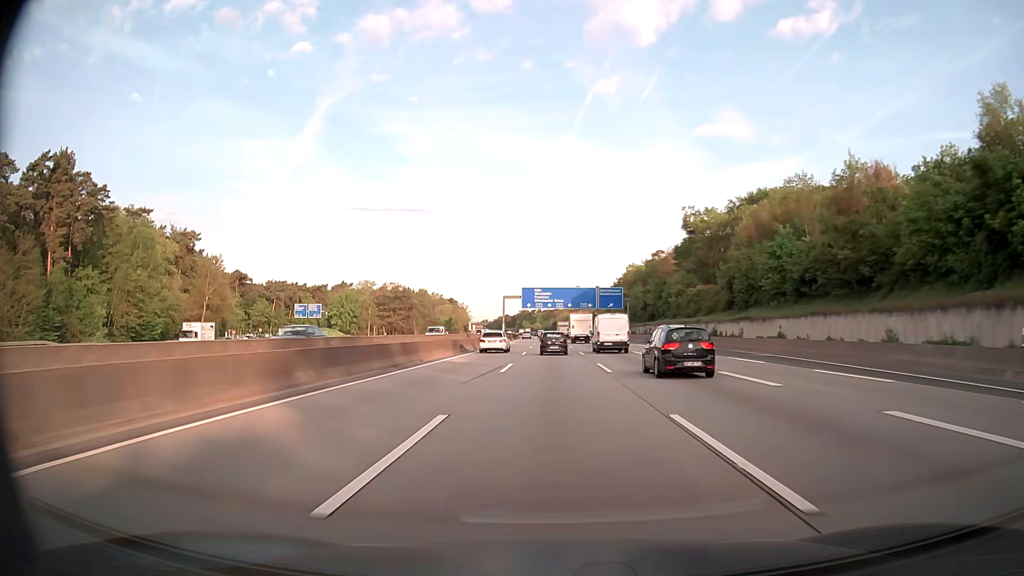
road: motorway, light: Day
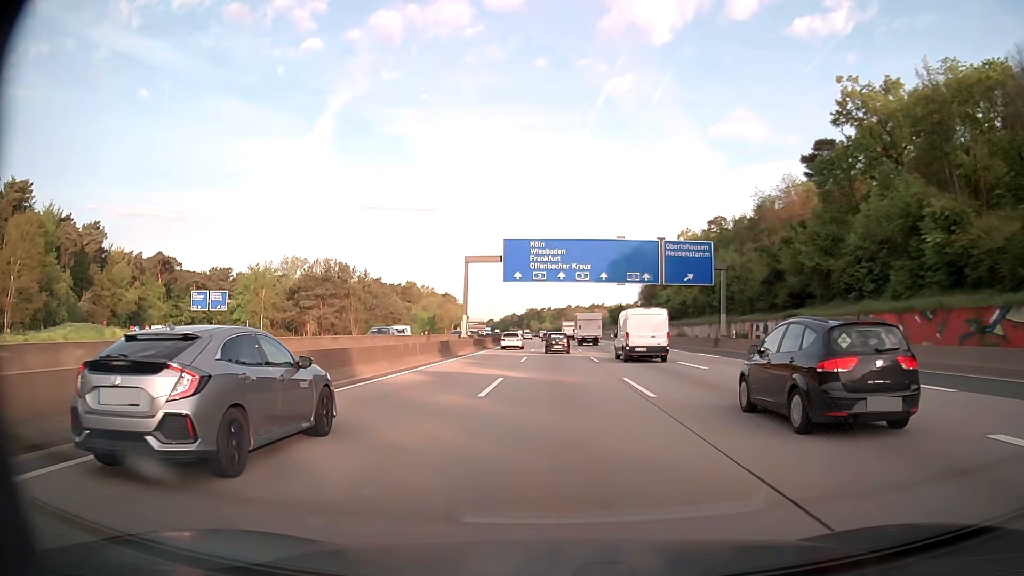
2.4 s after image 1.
(-0.5, +62.7) m; -1°
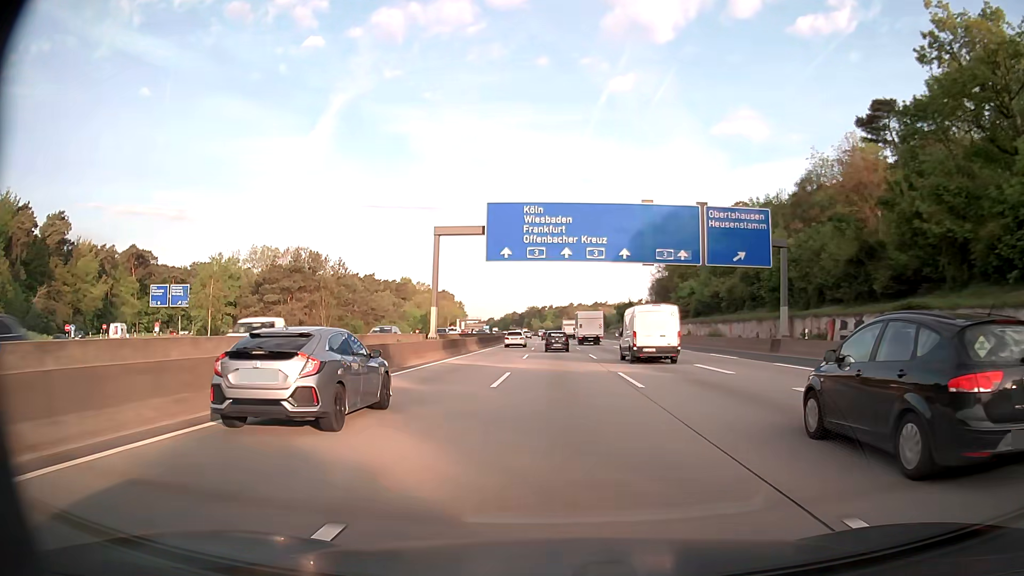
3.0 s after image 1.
(-0.1, +15.6) m; 0°
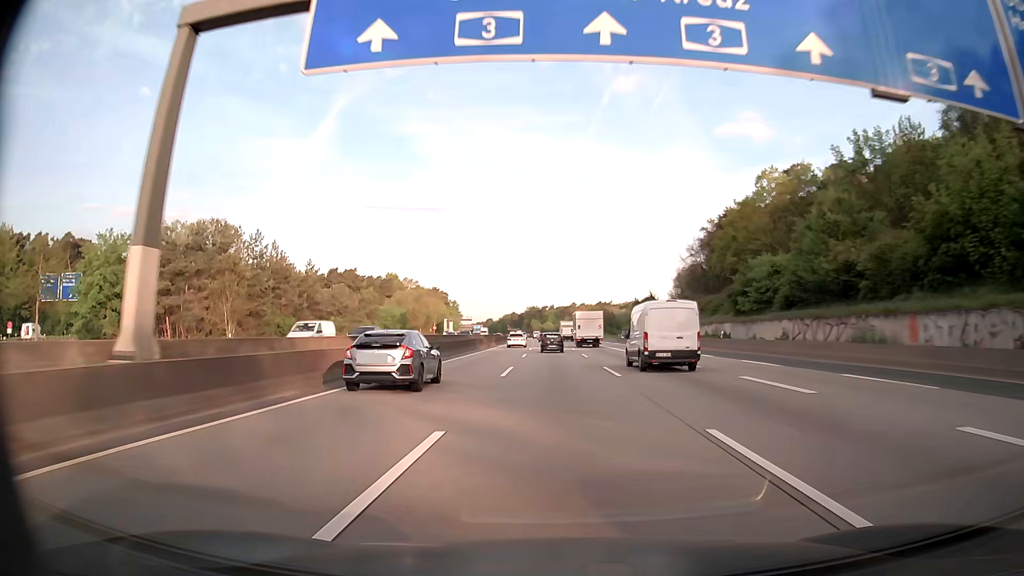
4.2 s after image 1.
(0.0, +31.2) m; 0°
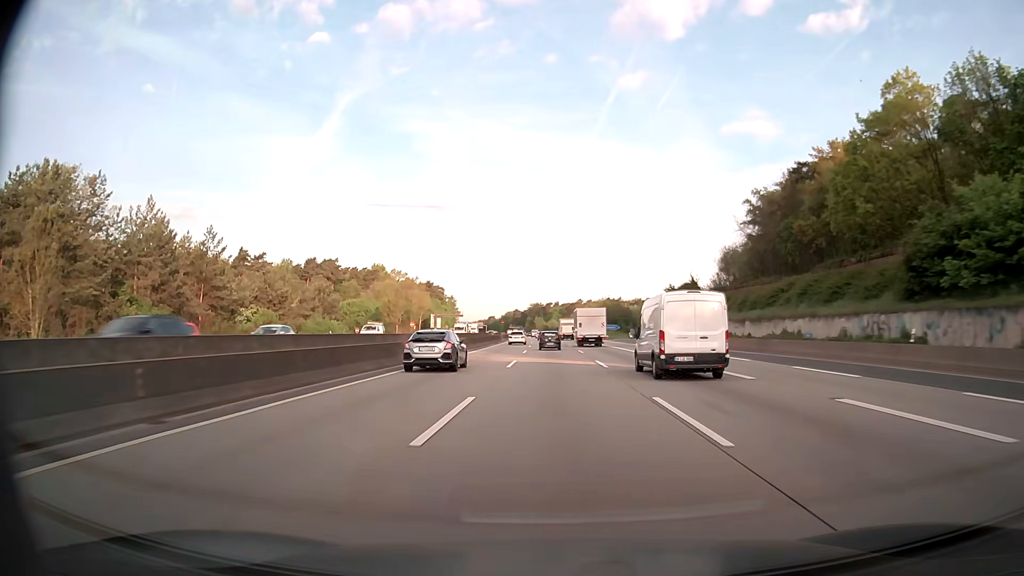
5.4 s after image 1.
(-0.1, +31.2) m; 0°
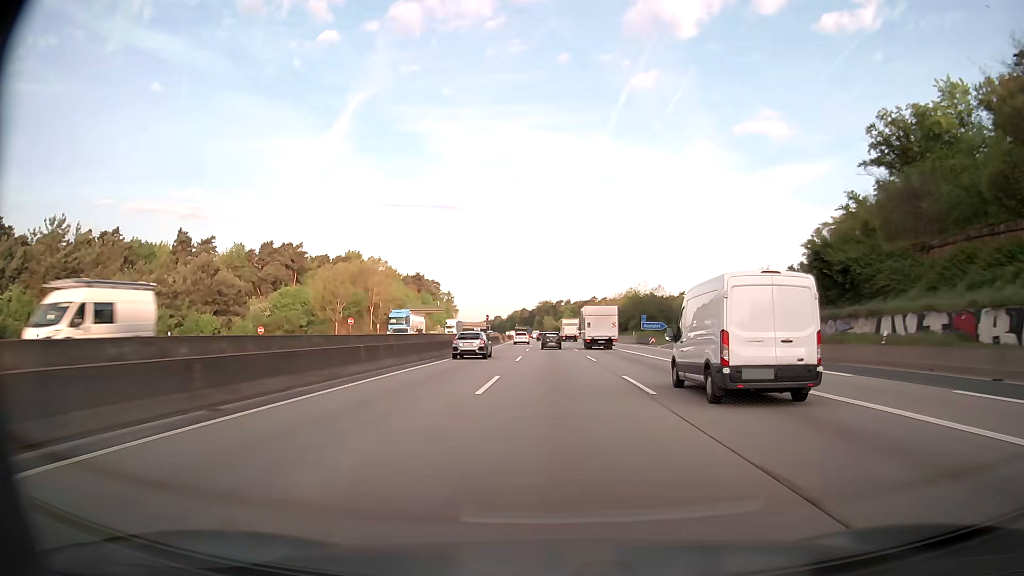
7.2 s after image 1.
(-0.3, +47.1) m; -1°
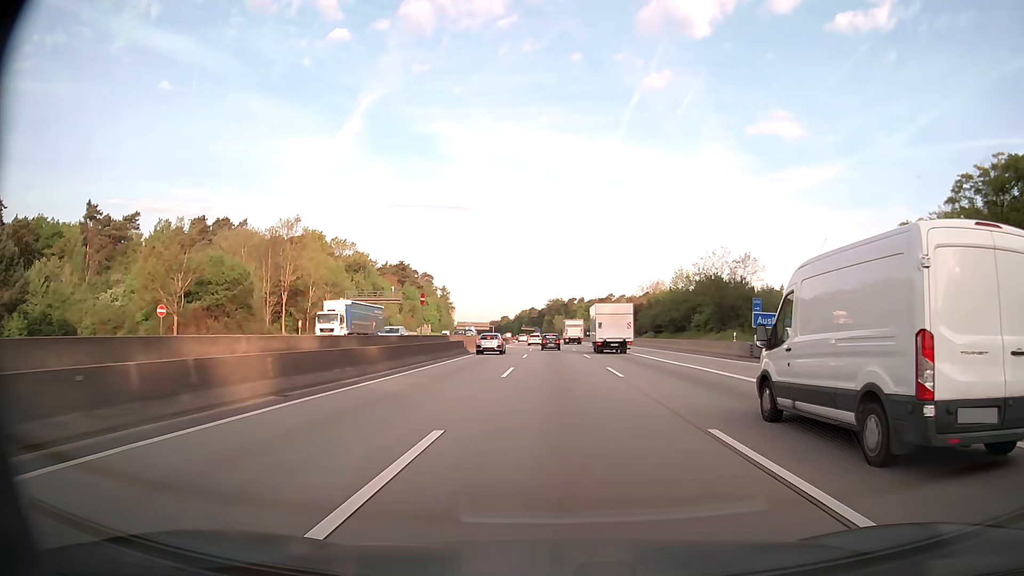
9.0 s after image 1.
(-0.4, +47.5) m; -1°
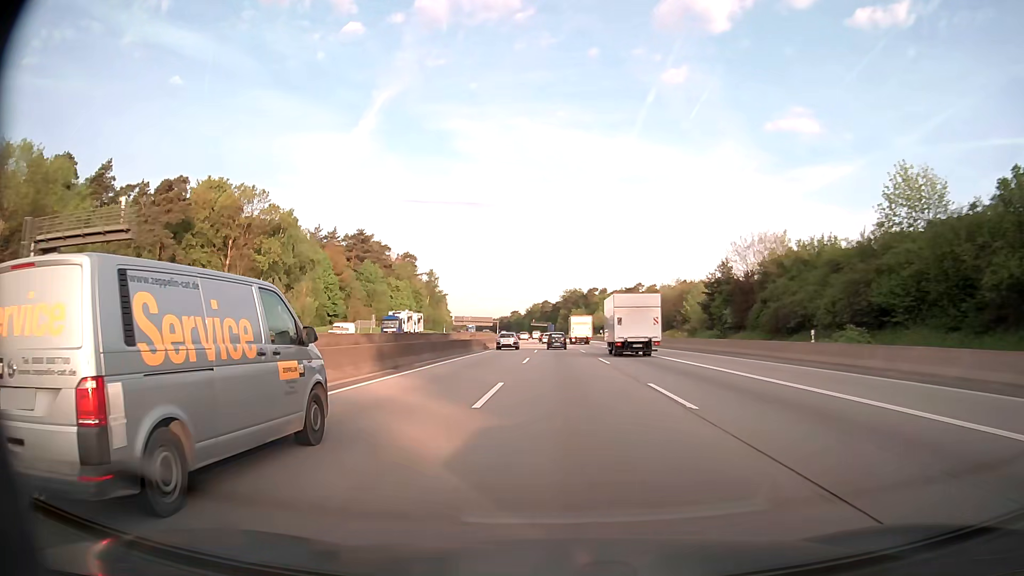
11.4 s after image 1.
(-0.7, +63.4) m; -1°
(0, +10) (0, +20) (0, +30) (0, +40) (0, +50) (0, +60) (-1, +70) (-1, +80) (-1, +90) (-1, +100) m
